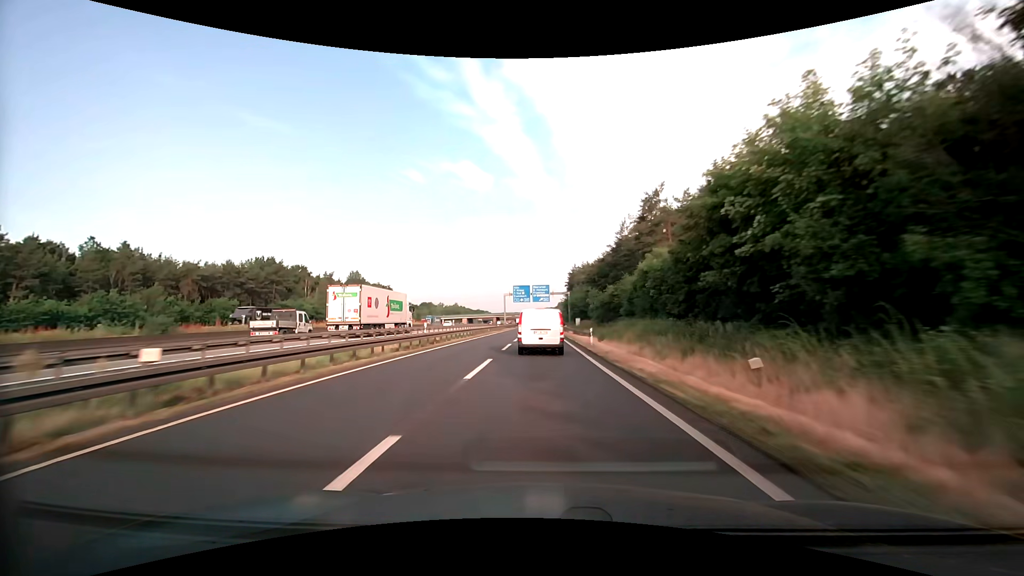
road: motorway_link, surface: asphalt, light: Day
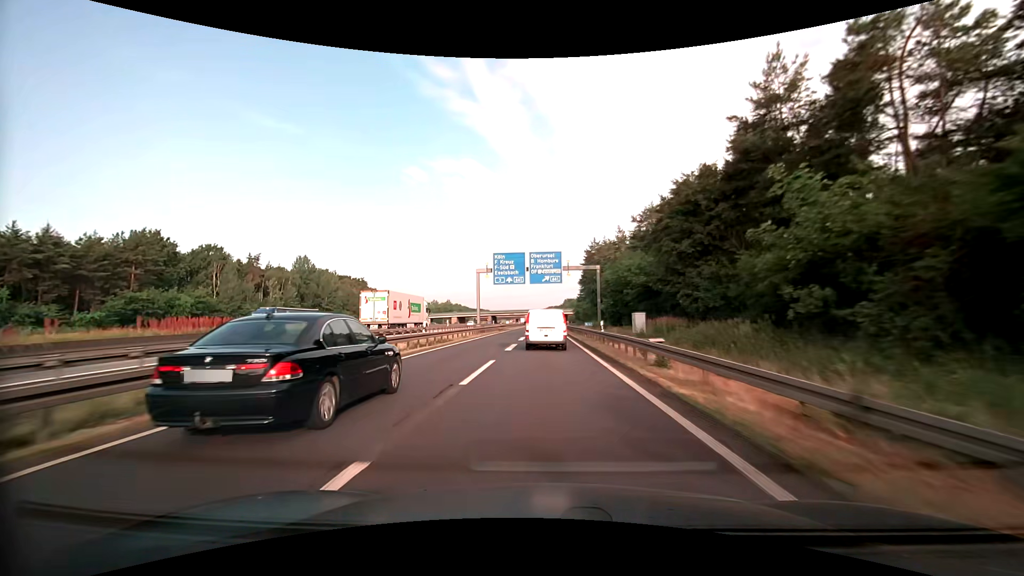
(-0.2, +49.7) m; 0°
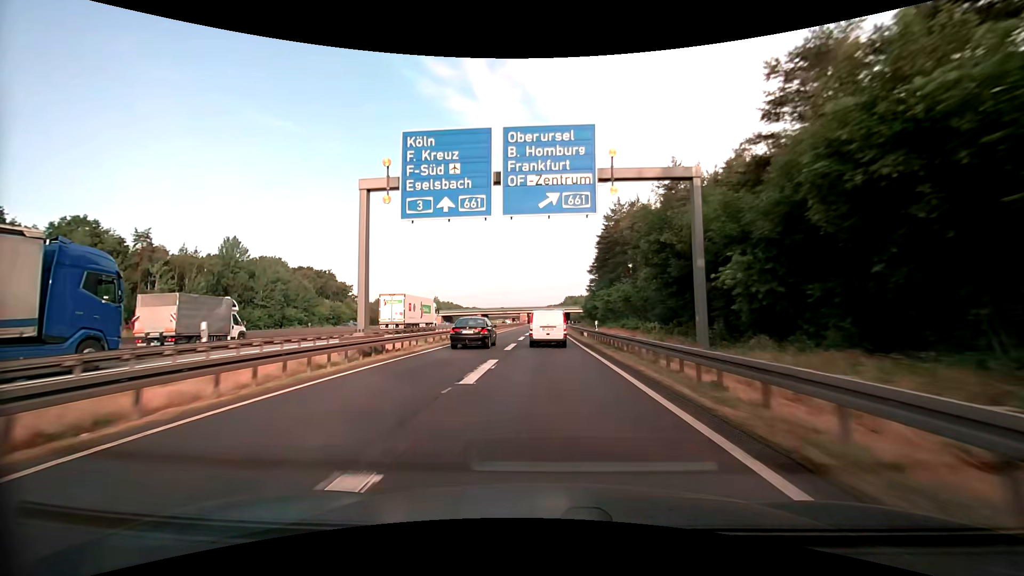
(0.0, +36.6) m; 0°
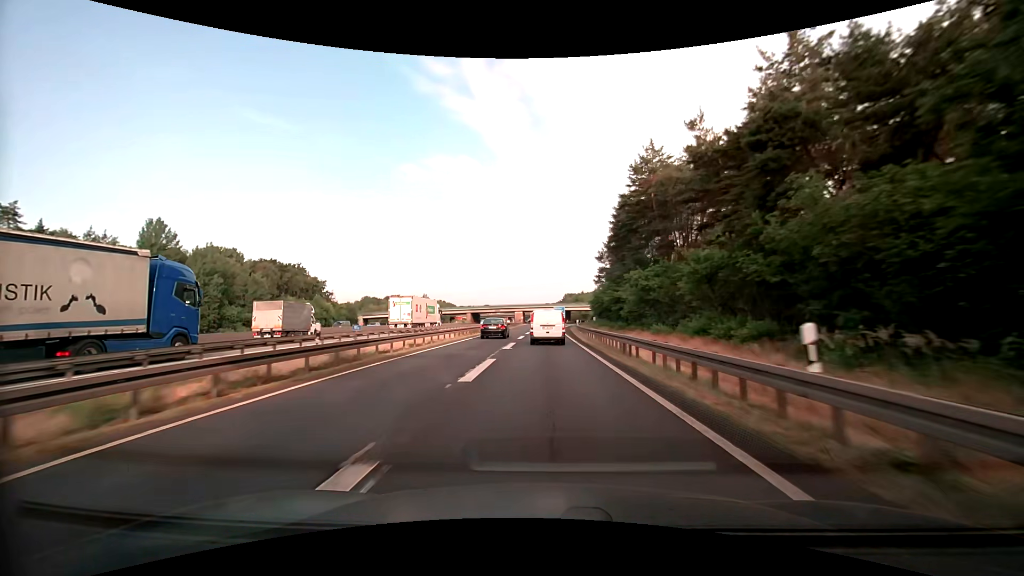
(0.0, +24.0) m; 0°
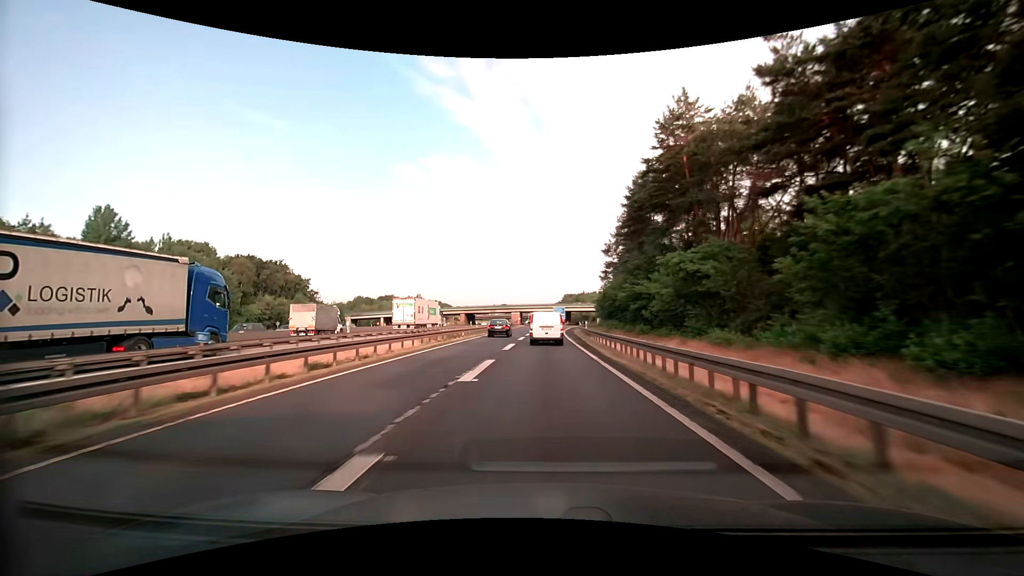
(0.0, +11.9) m; 0°
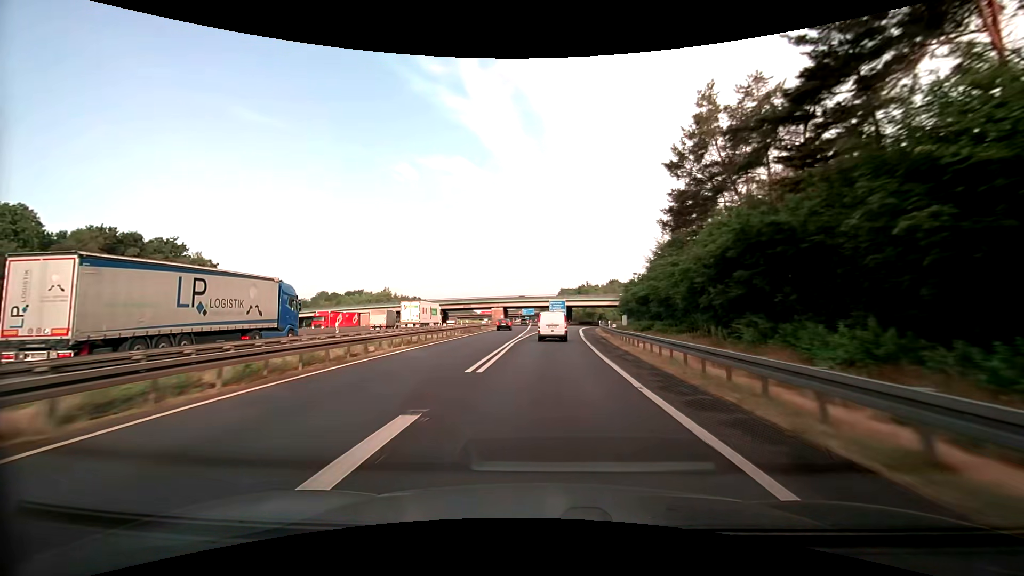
(+0.3, +46.8) m; +1°
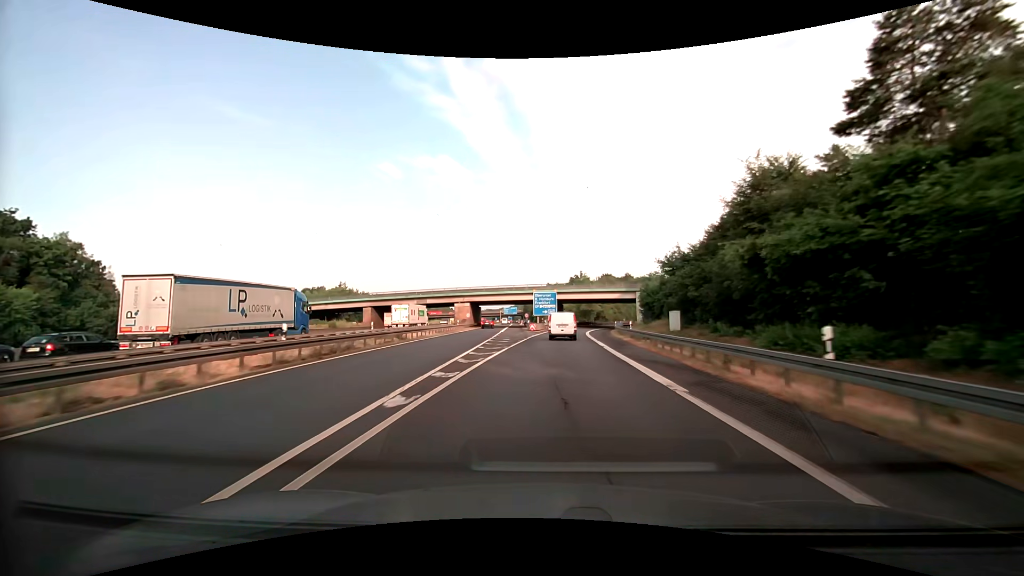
(+0.4, +34.4) m; +2°
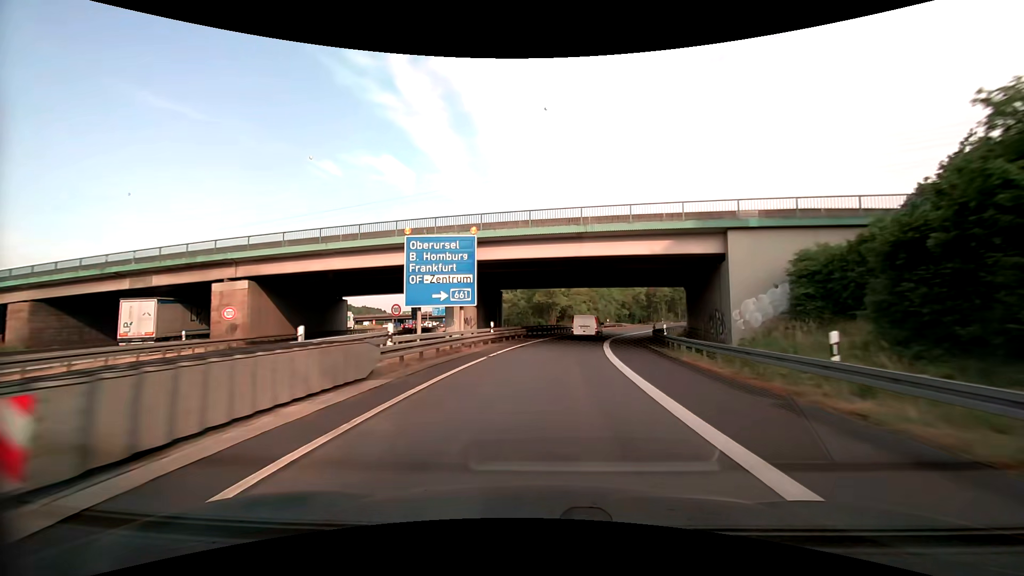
(+2.3, +55.8) m; +6°
(0, +10) (+1, +20) (+2, +30) (+3, +40) (+4, +50) (+6, +60) (+9, +69) (+13, +78) (+18, +87) (+23, +96) m
